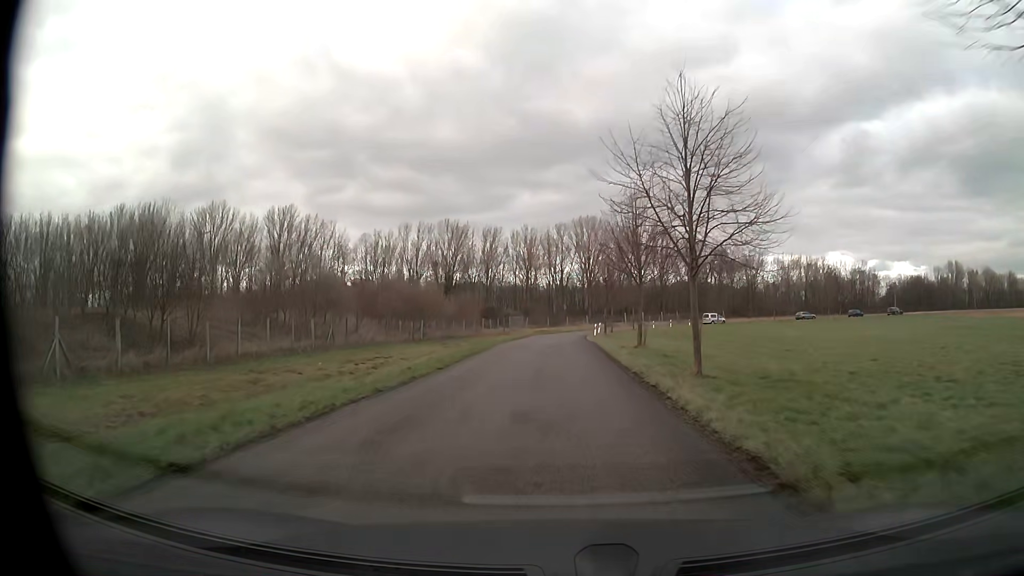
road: unclassified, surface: asphalt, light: Day
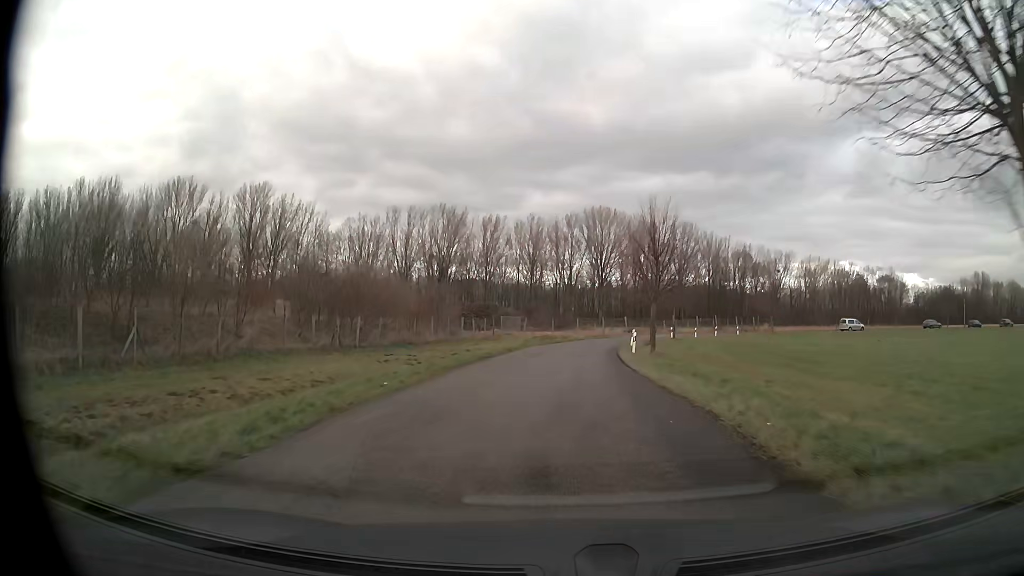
(-0.2, +24.0) m; 0°
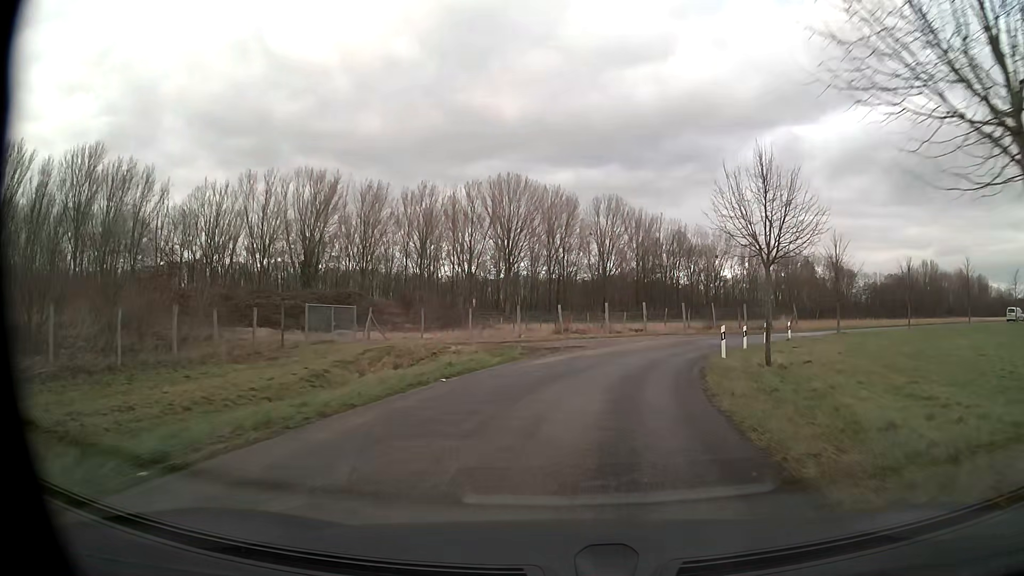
(+1.4, +39.0) m; +7°
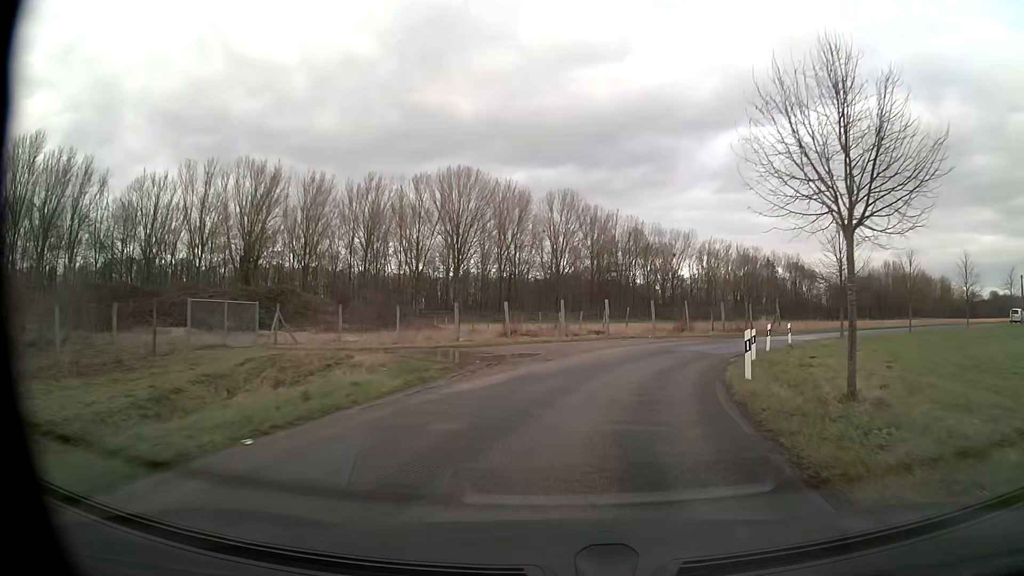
(+0.3, +7.6) m; +5°
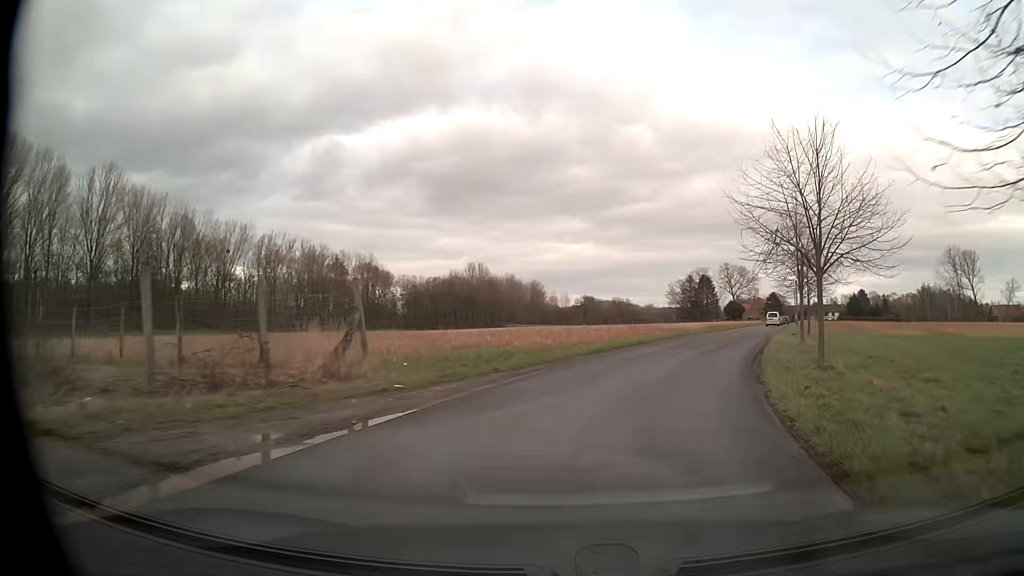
(+10.1, +34.6) m; +36°
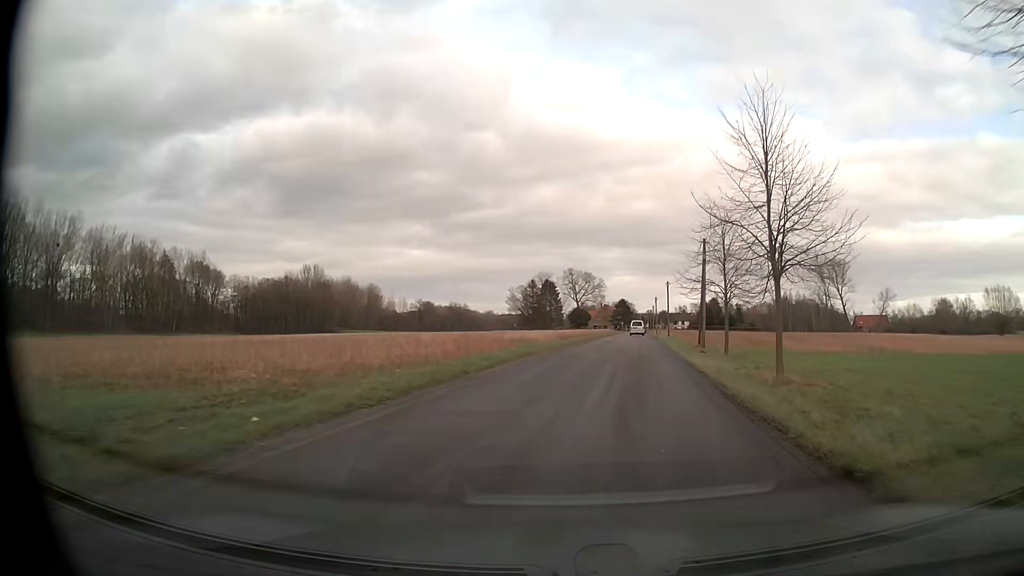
(+1.8, +14.5) m; +14°
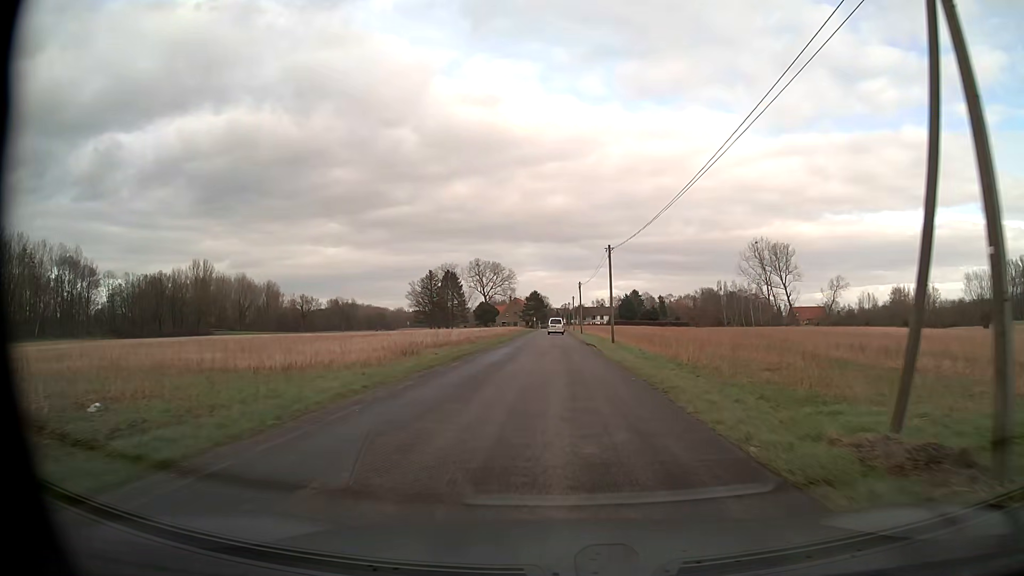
(+3.0, +30.3) m; +7°
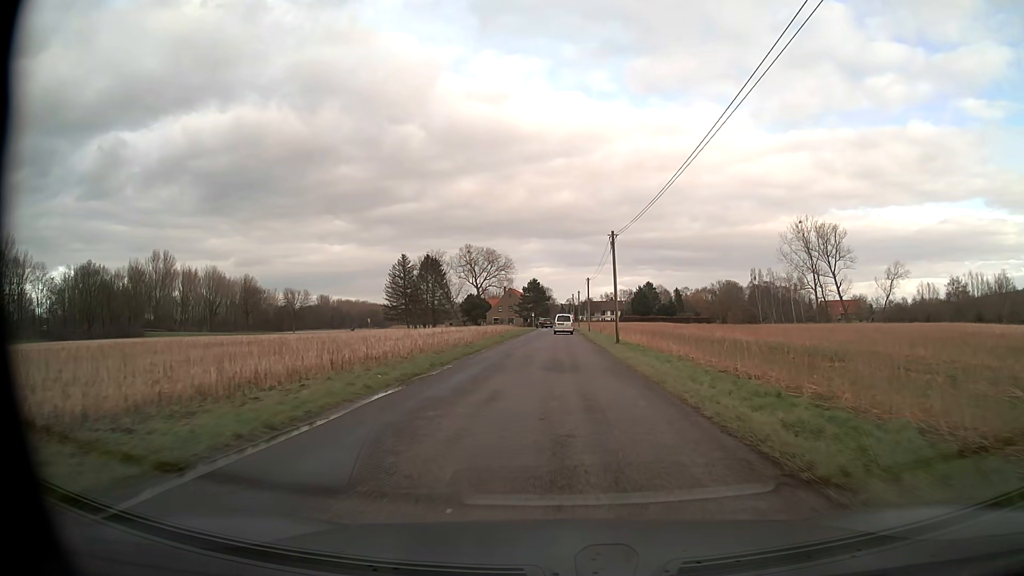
(-0.1, +39.0) m; 0°
(0, +10) (0, +20) (0, +30) (0, +40) (0, +50) (0, +60) (0, +70) (0, +80) (+1, +90) (+1, +100) m
